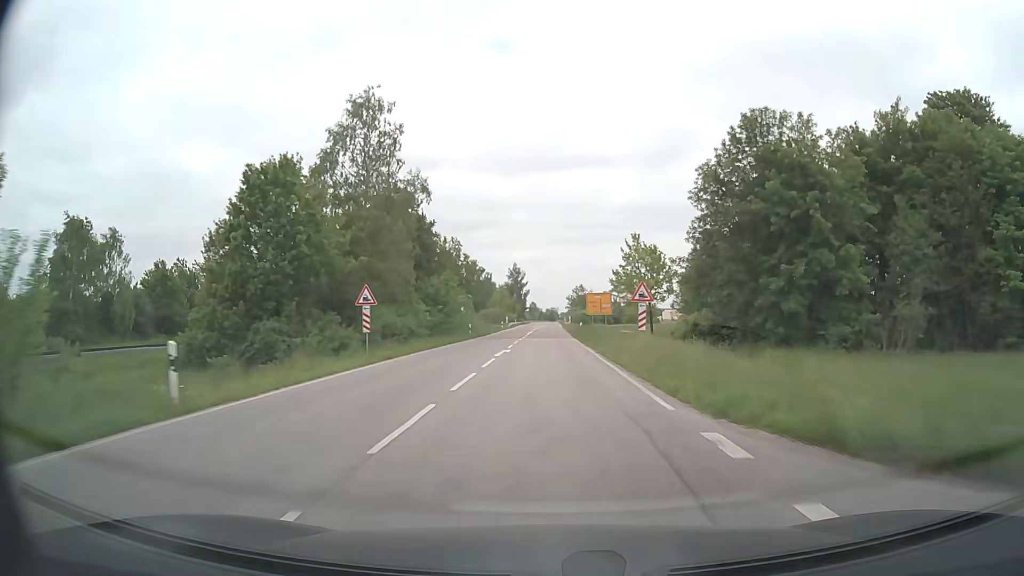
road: secondary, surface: asphalt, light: Day
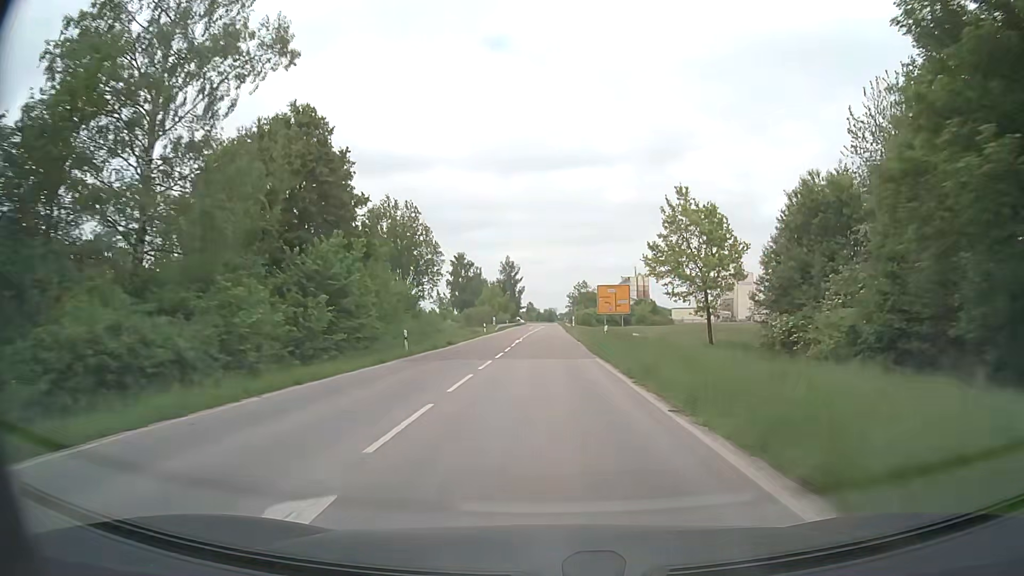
(0.0, +24.0) m; 0°
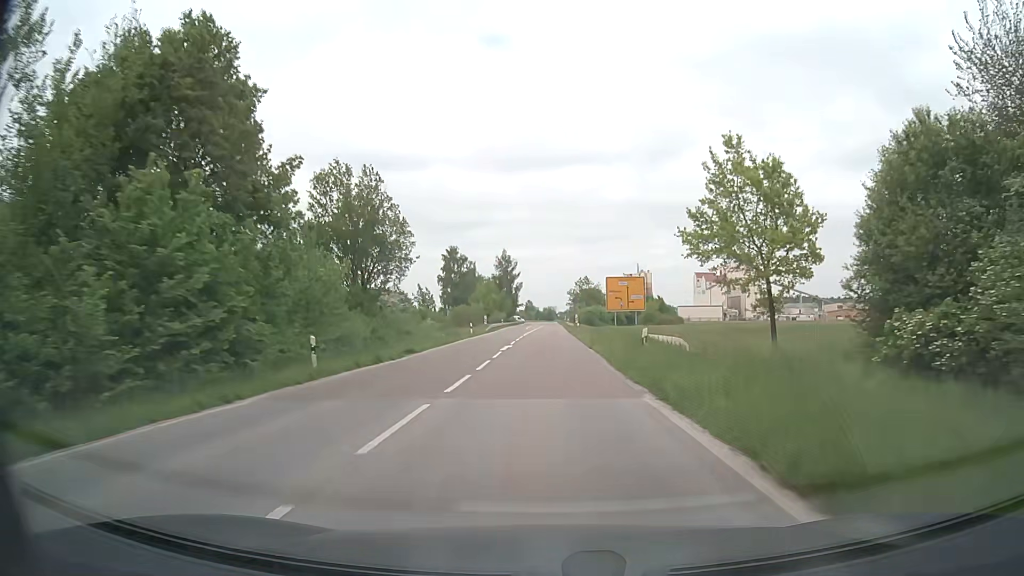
(0.0, +12.0) m; 0°
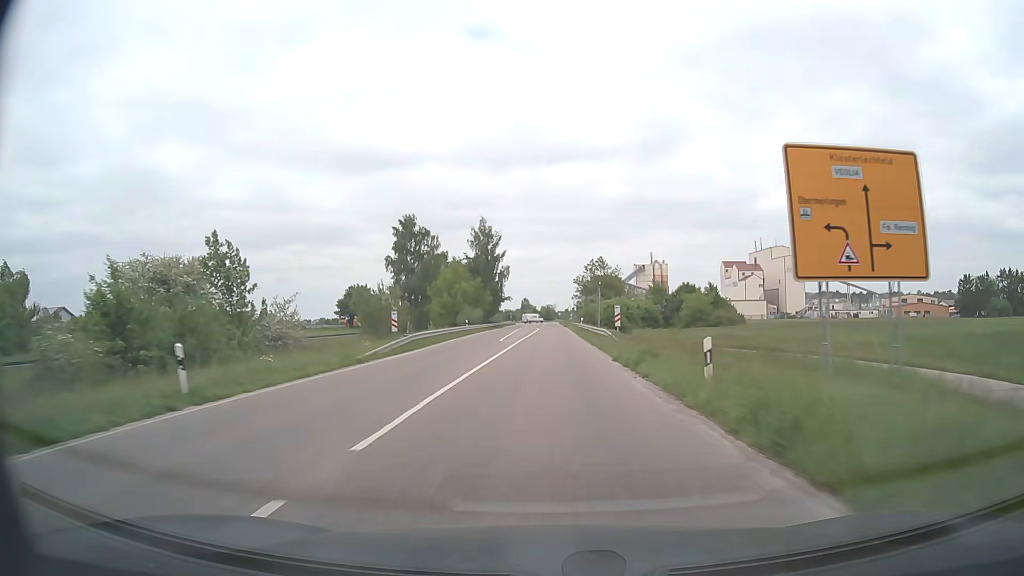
(0.0, +48.0) m; 0°
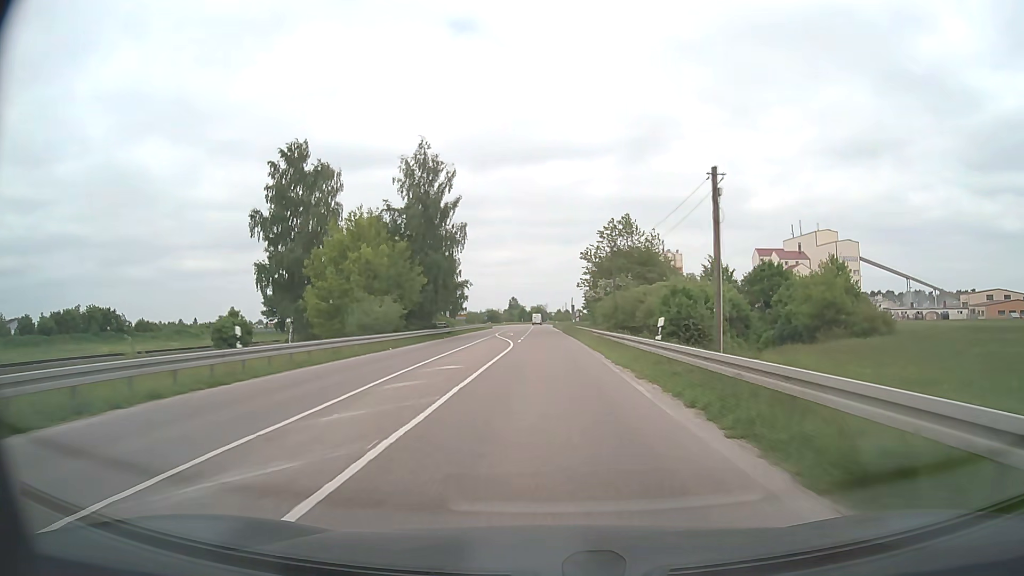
(+0.3, +47.5) m; +1°
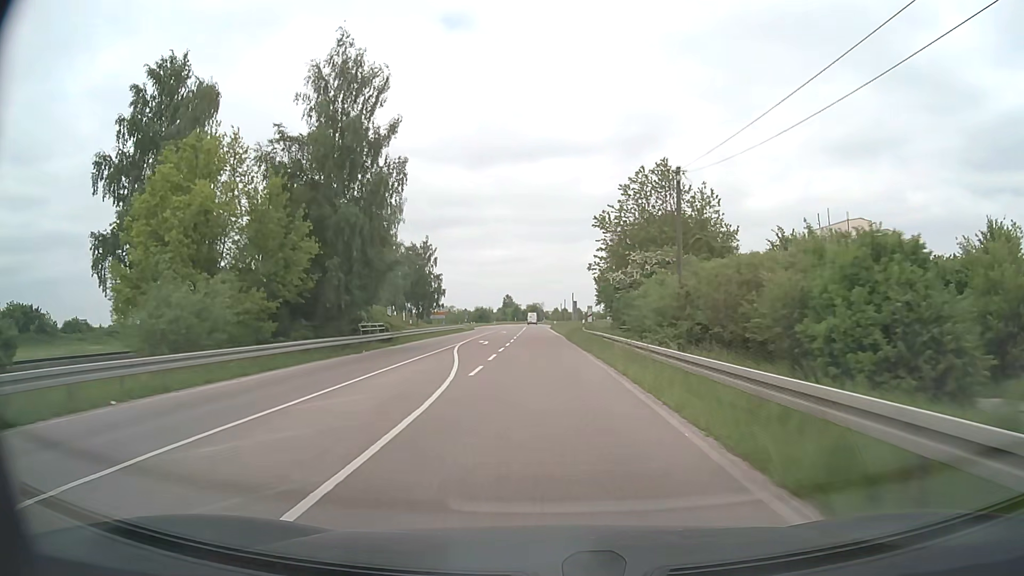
(+0.1, +23.3) m; 0°
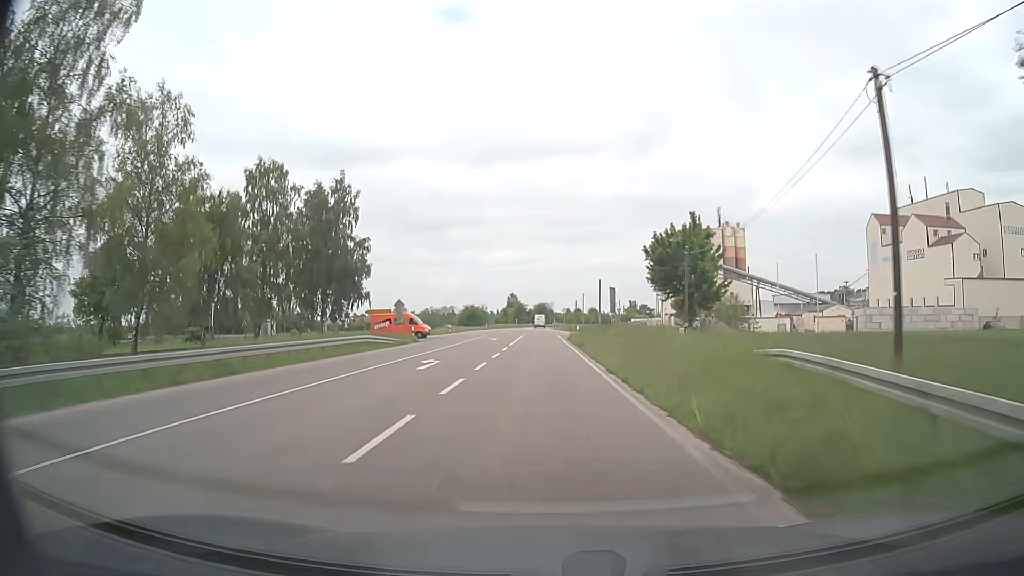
(-0.4, +46.3) m; -1°
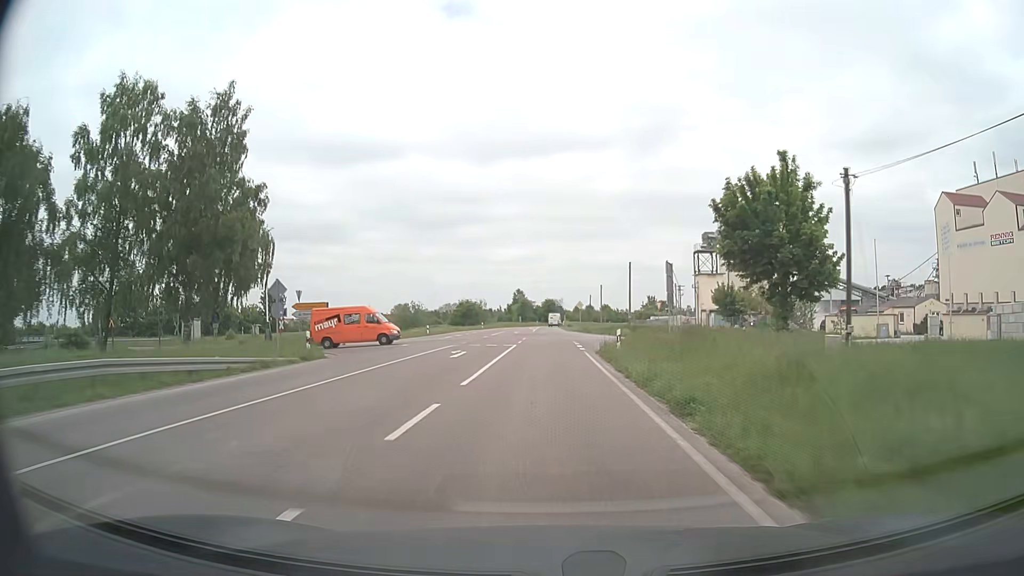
(-0.2, +22.6) m; -1°
(0, +10) (0, +20) (0, +30) (0, +40) (0, +50) (0, +60) (0, +70) (-1, +80) (-1, +90) (0, +100) m
